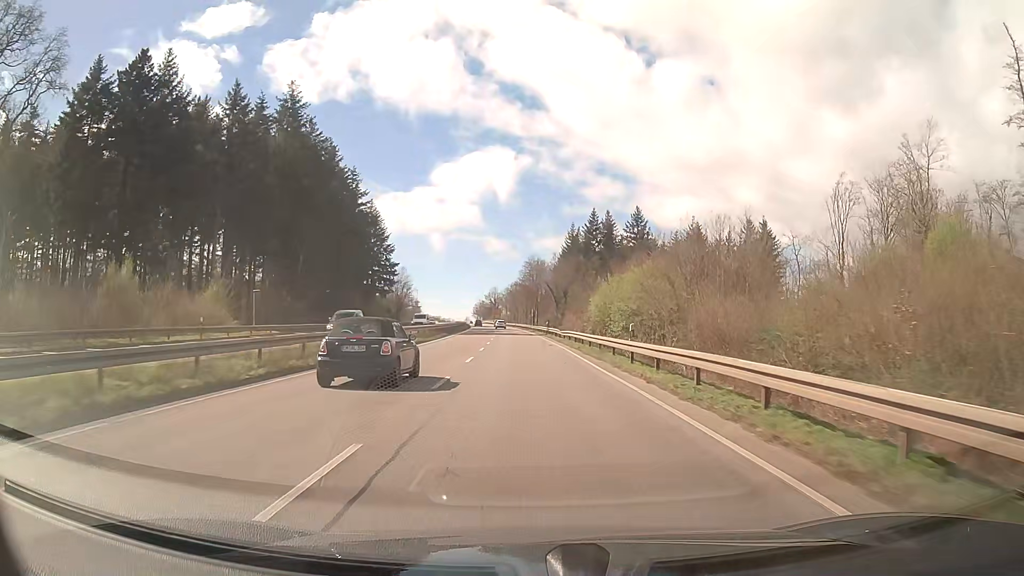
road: trunk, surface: asphalt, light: Day
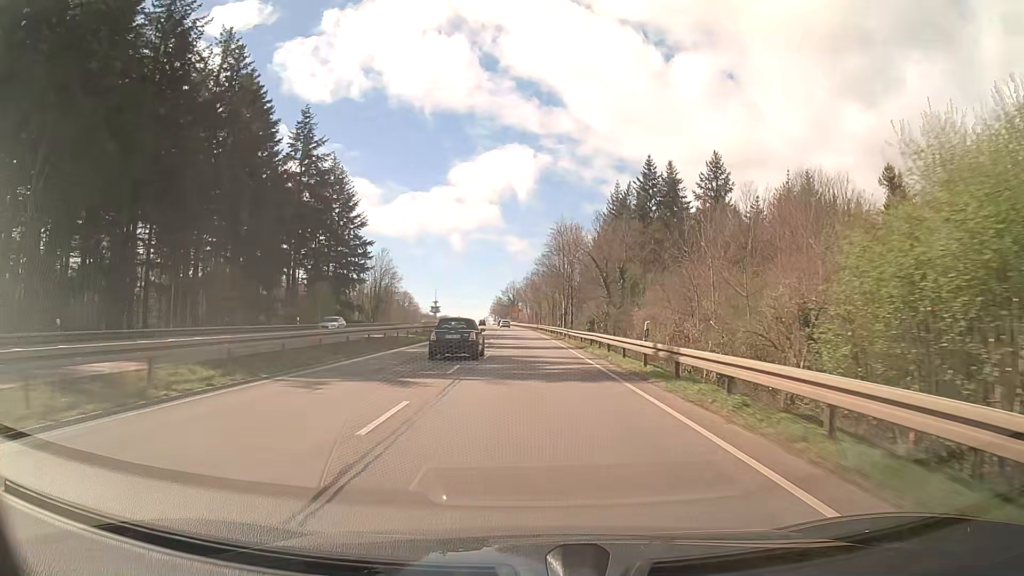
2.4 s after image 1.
(-0.9, +50.7) m; -2°
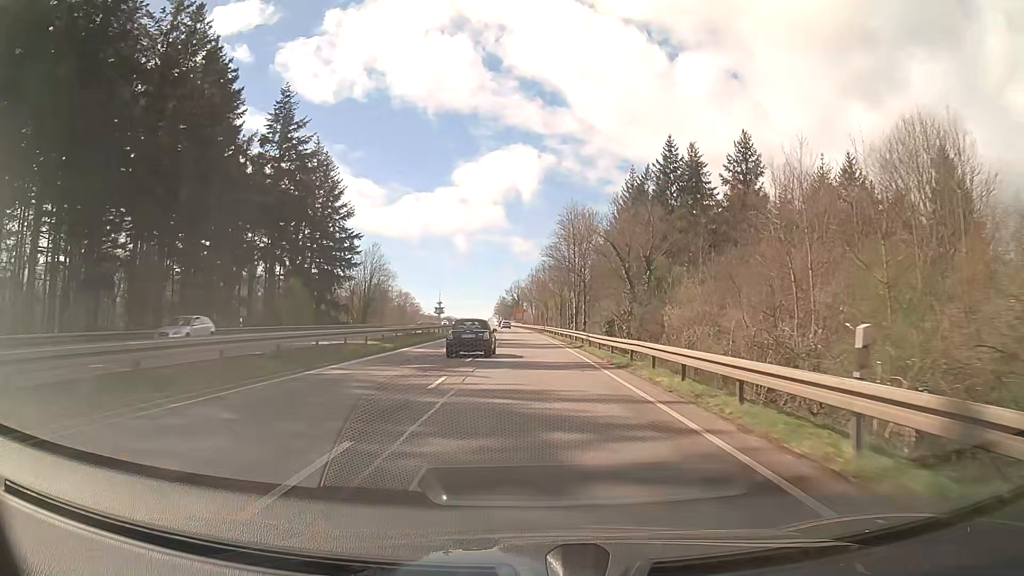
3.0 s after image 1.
(-0.1, +12.7) m; 0°
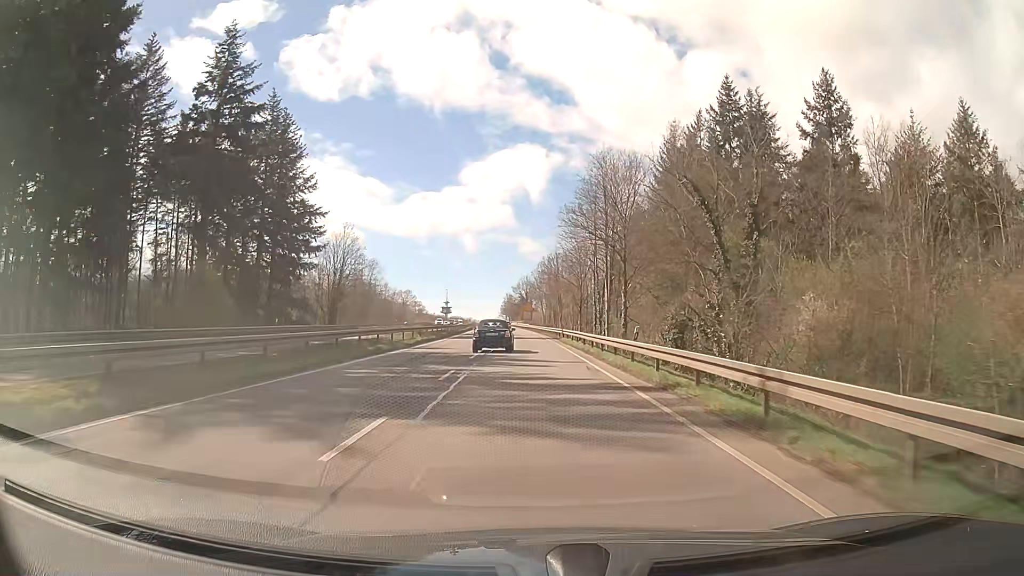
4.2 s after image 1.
(-0.2, +25.3) m; -1°
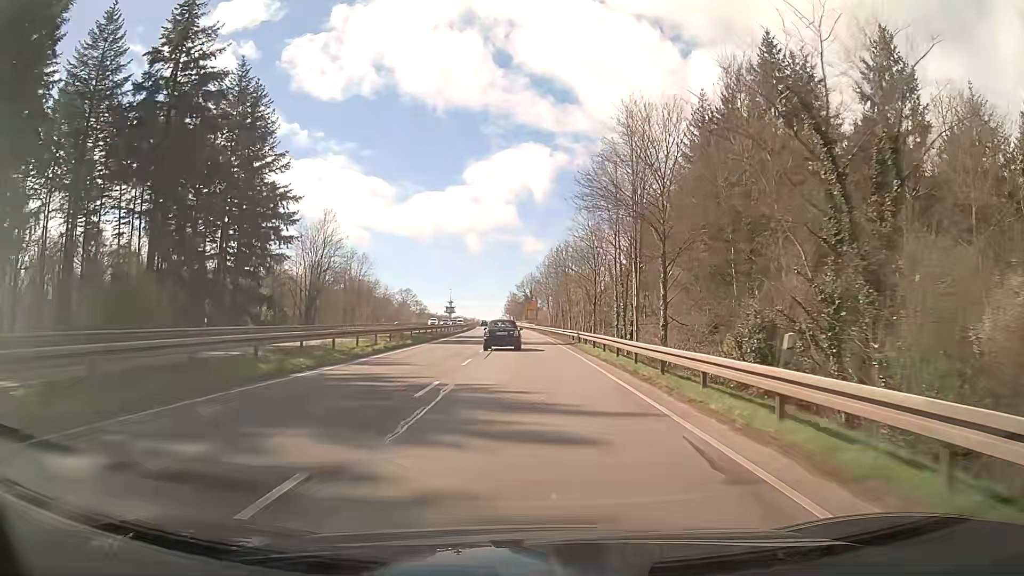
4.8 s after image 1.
(0.0, +12.6) m; 0°
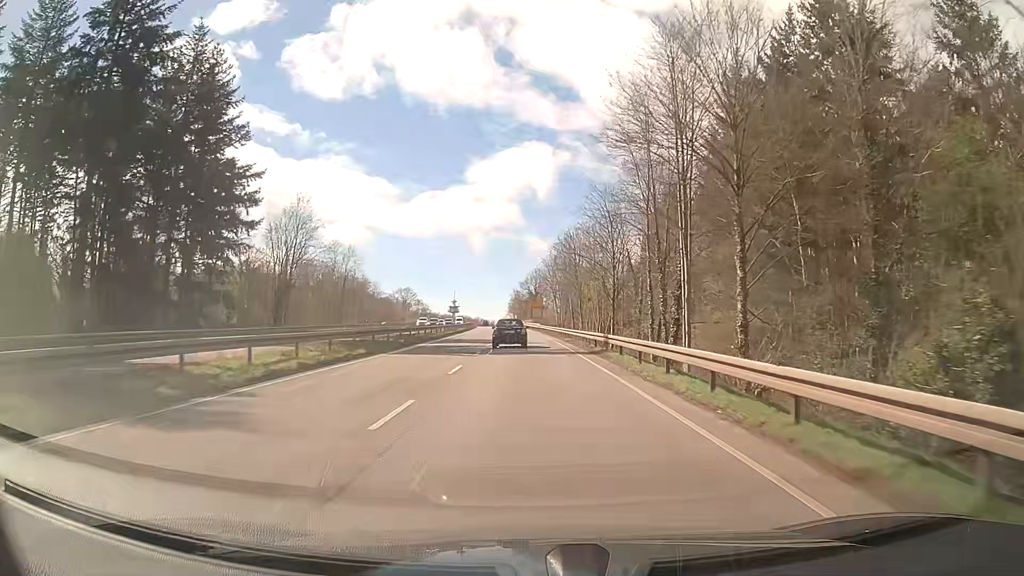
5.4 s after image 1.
(0.0, +12.6) m; 0°
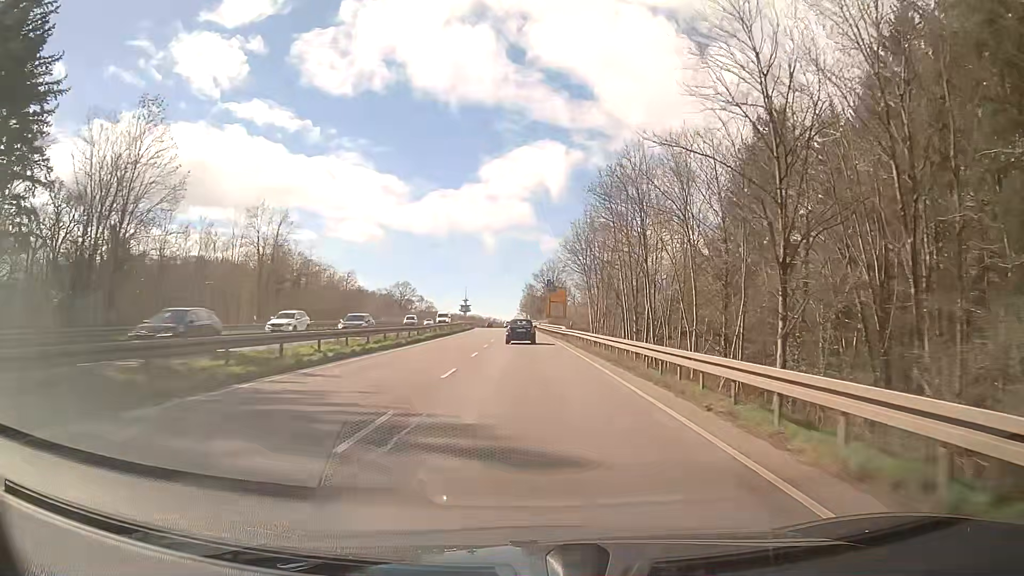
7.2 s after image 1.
(-0.4, +37.9) m; -1°
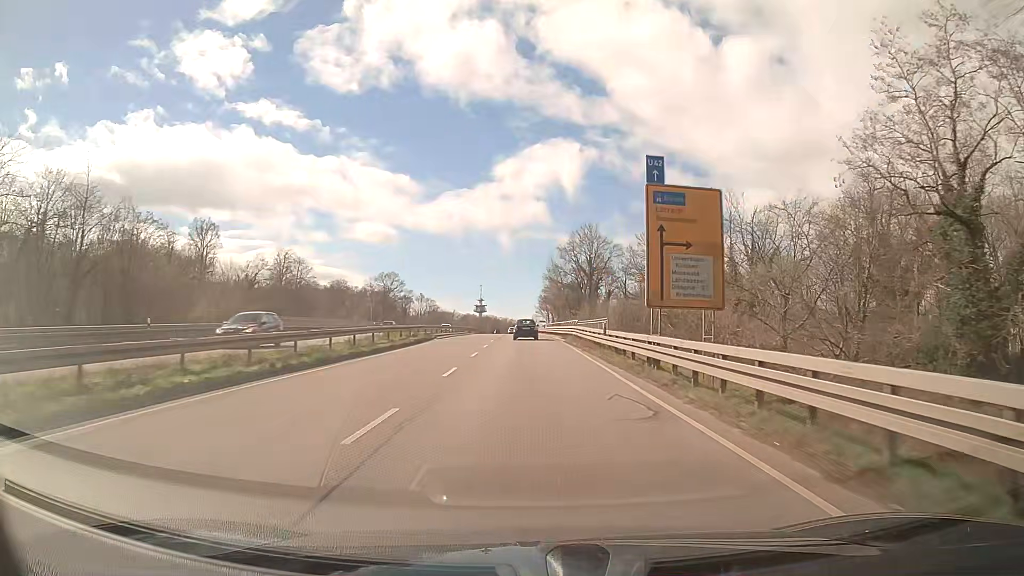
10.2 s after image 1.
(-1.7, +63.0) m; -2°
(0, +10) (0, +20) (0, +30) (0, +40) (-1, +50) (-1, +60) (-1, +70) (-1, +80) (-2, +90) (-2, +100) m
